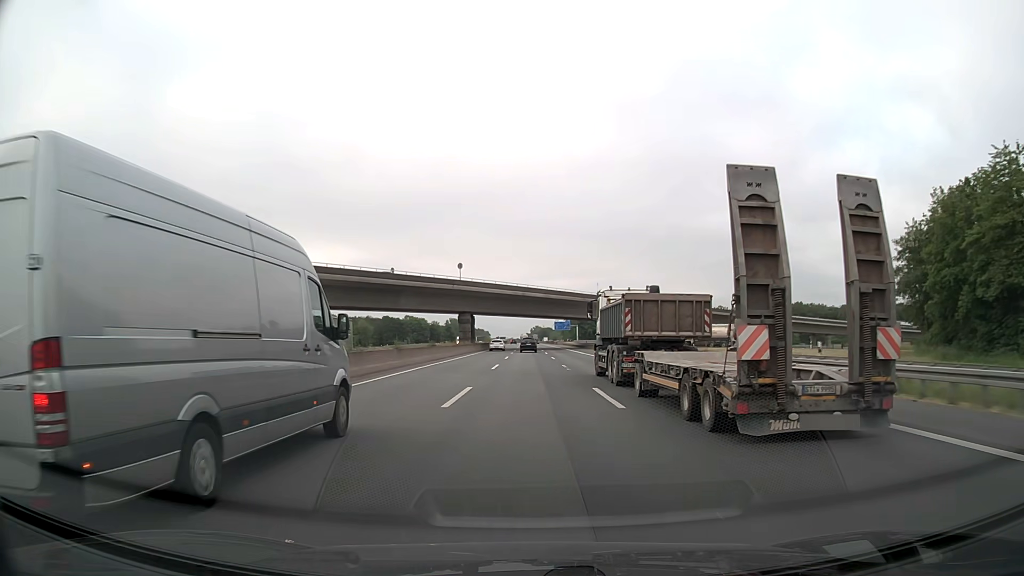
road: motorway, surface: asphalt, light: Day
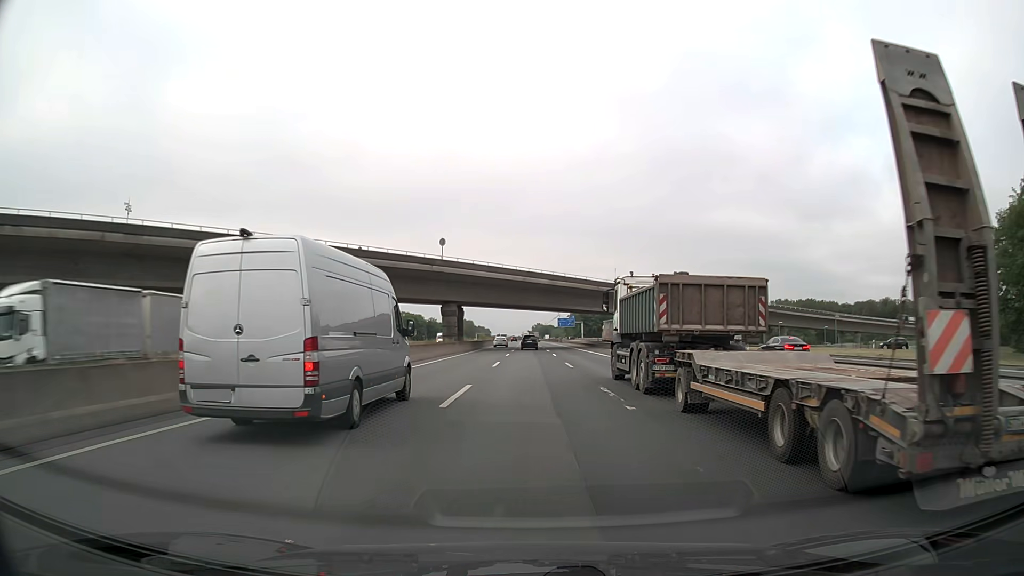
(0.0, +19.0) m; 0°
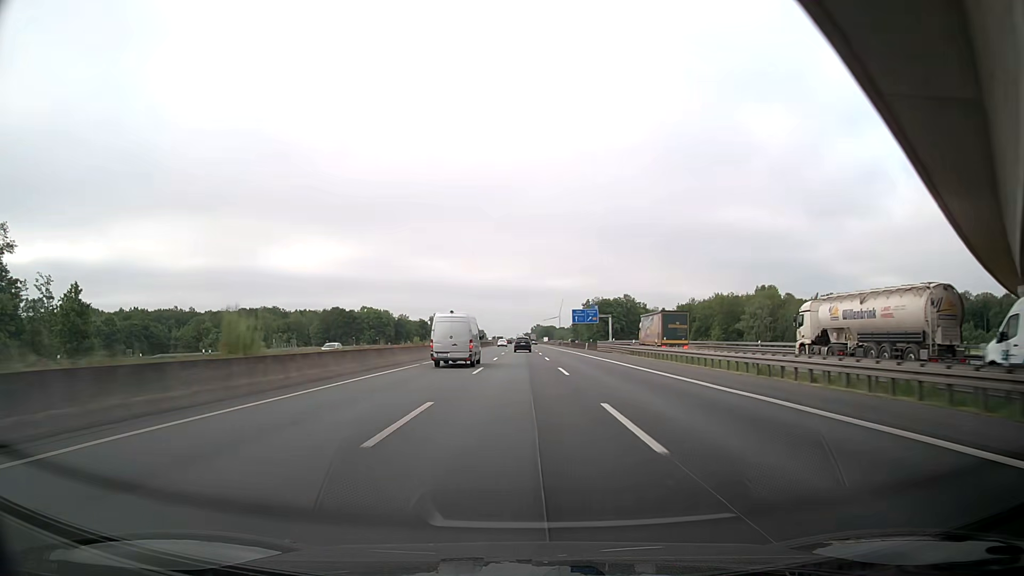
(+0.6, +95.1) m; -1°
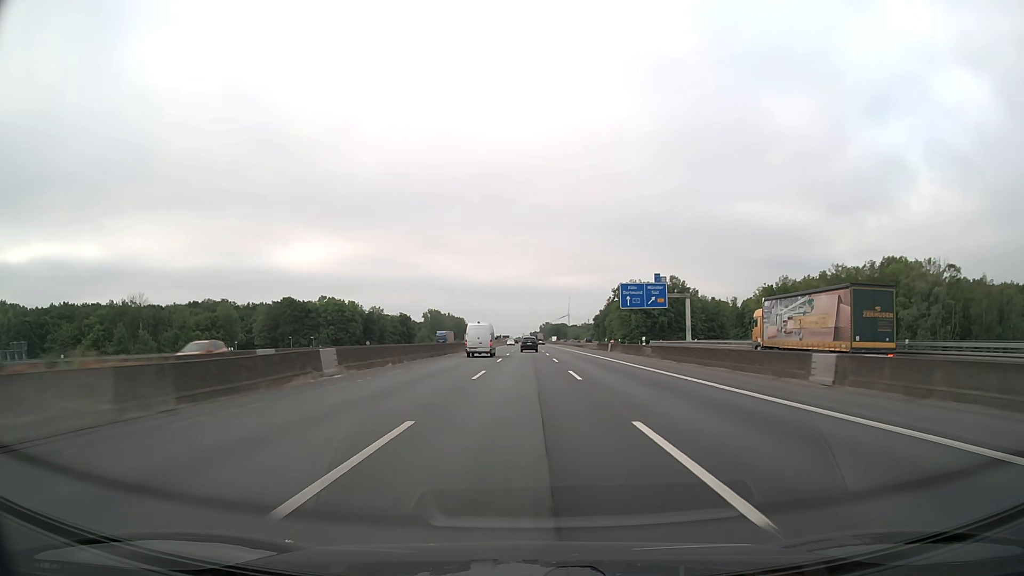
(+0.2, +76.0) m; 0°
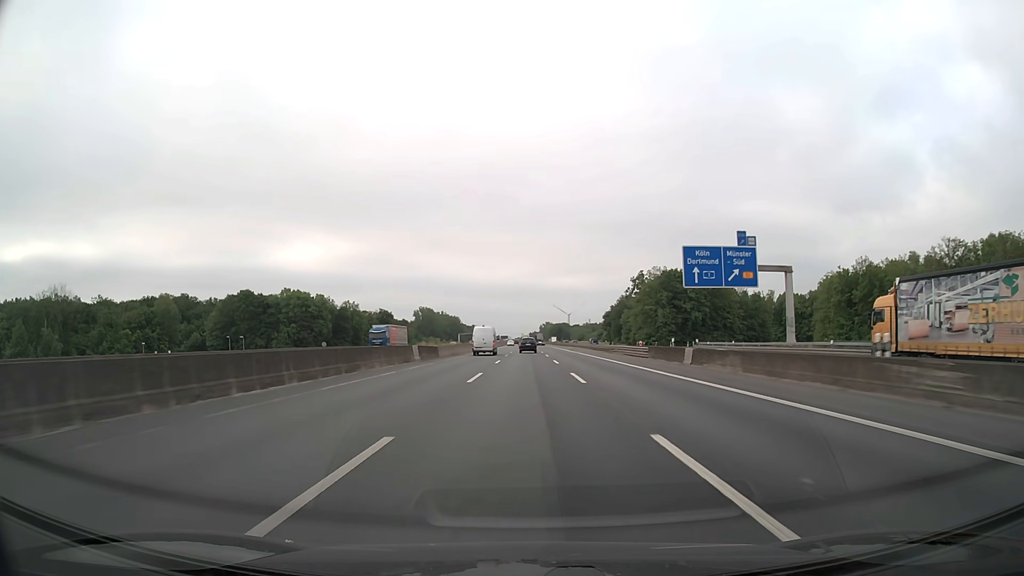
(0.0, +38.1) m; 0°
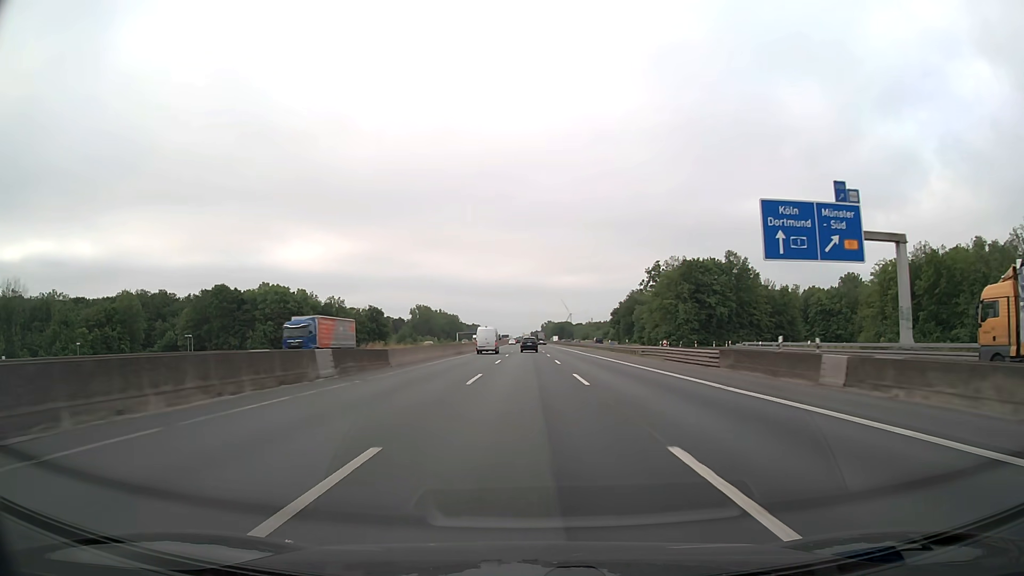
(0.0, +19.0) m; 0°
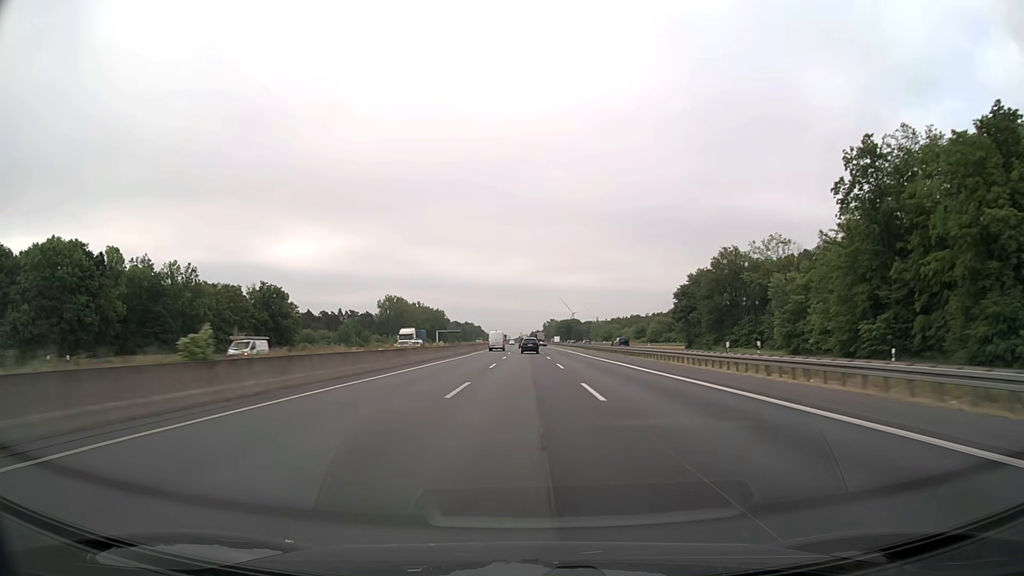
(+0.1, +95.3) m; 0°
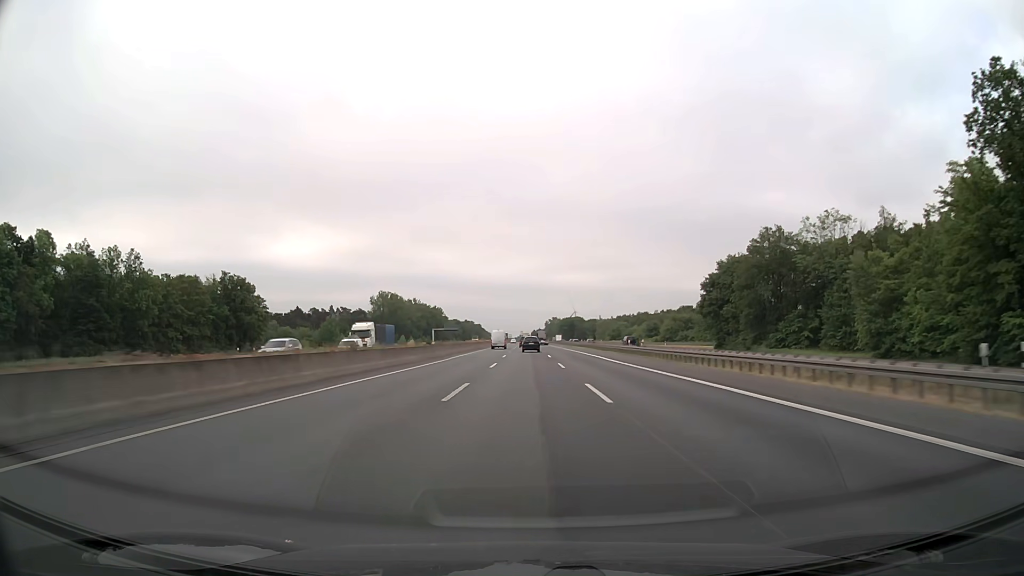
(0.0, +19.1) m; 0°
(0, +10) (0, +20) (0, +30) (0, +40) (0, +50) (0, +60) (0, +70) (0, +80) (0, +90) (0, +100) m
